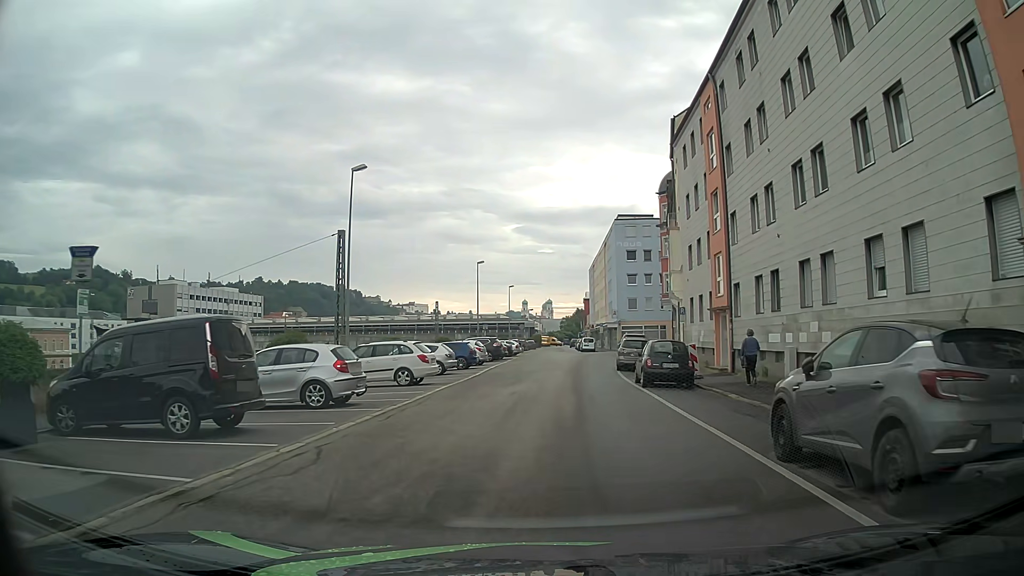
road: residential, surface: asphalt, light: Day
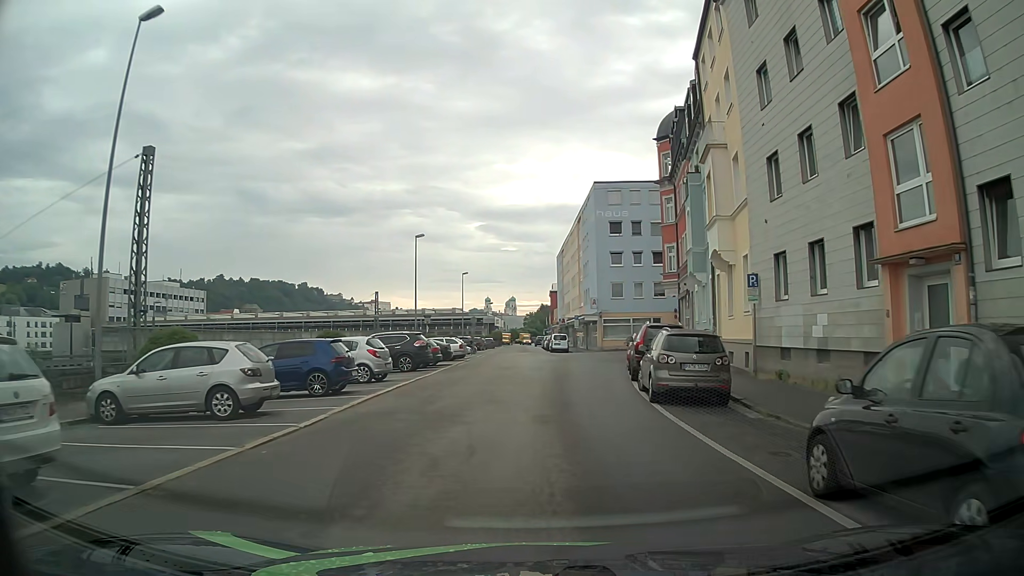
(+0.8, +18.0) m; +4°
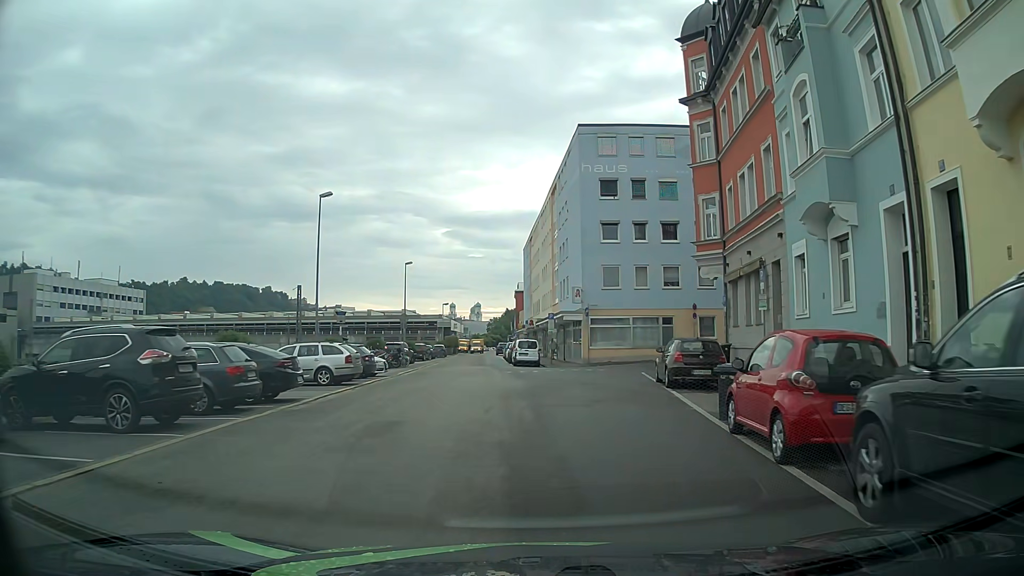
(+0.4, +18.8) m; +3°
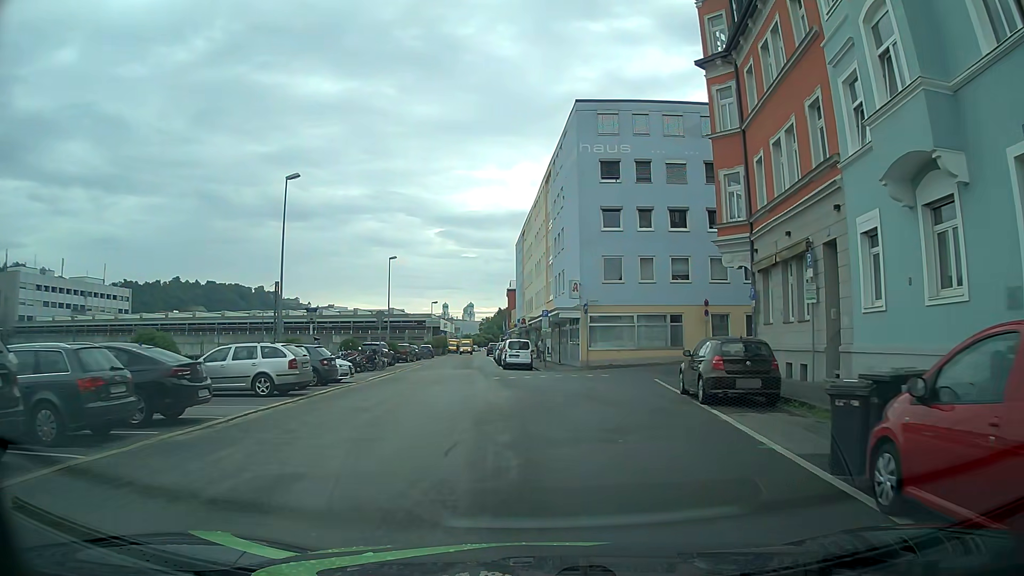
(0.0, +4.7) m; +1°
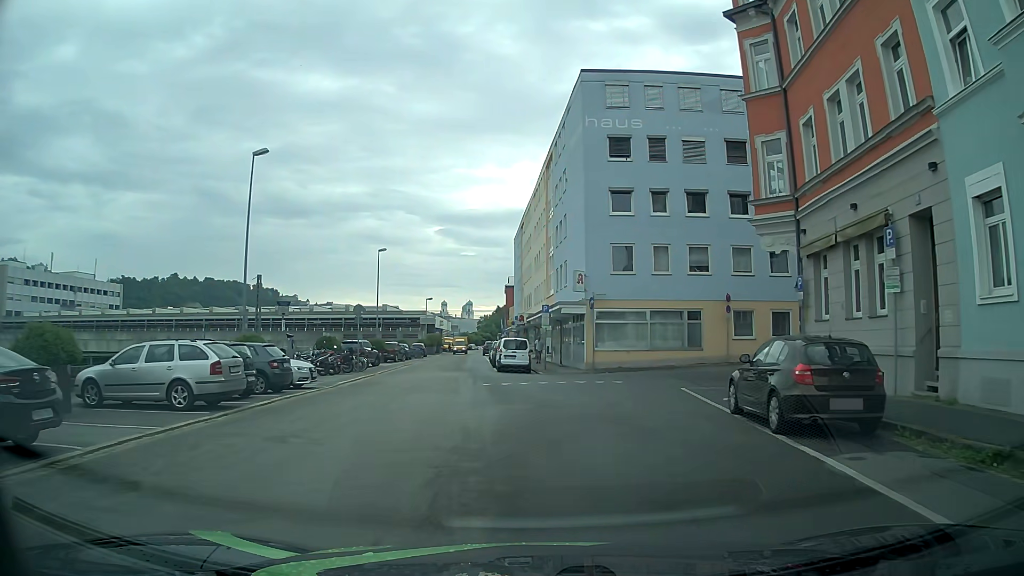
(0.0, +4.5) m; -1°
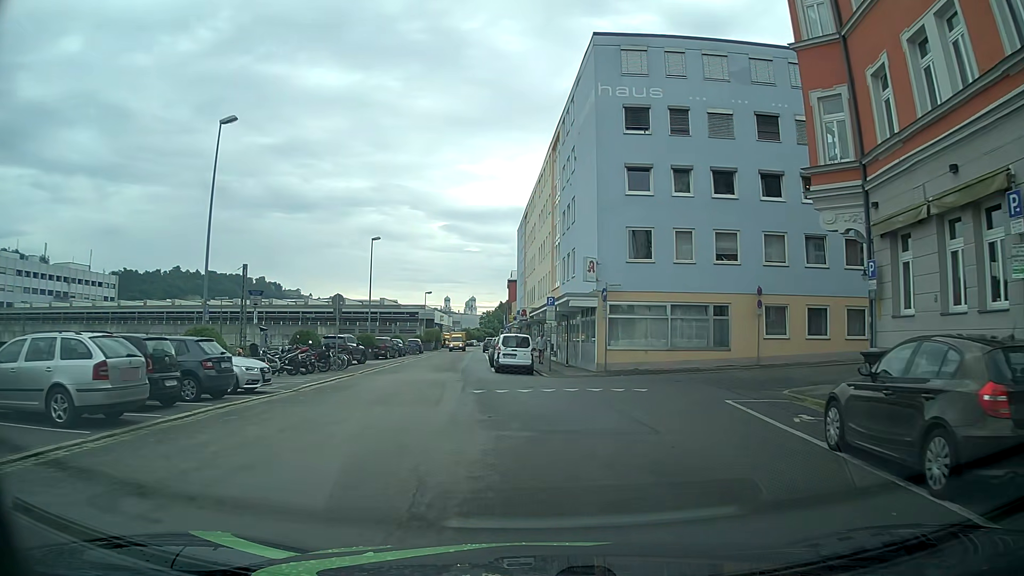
(0.0, +4.2) m; -1°
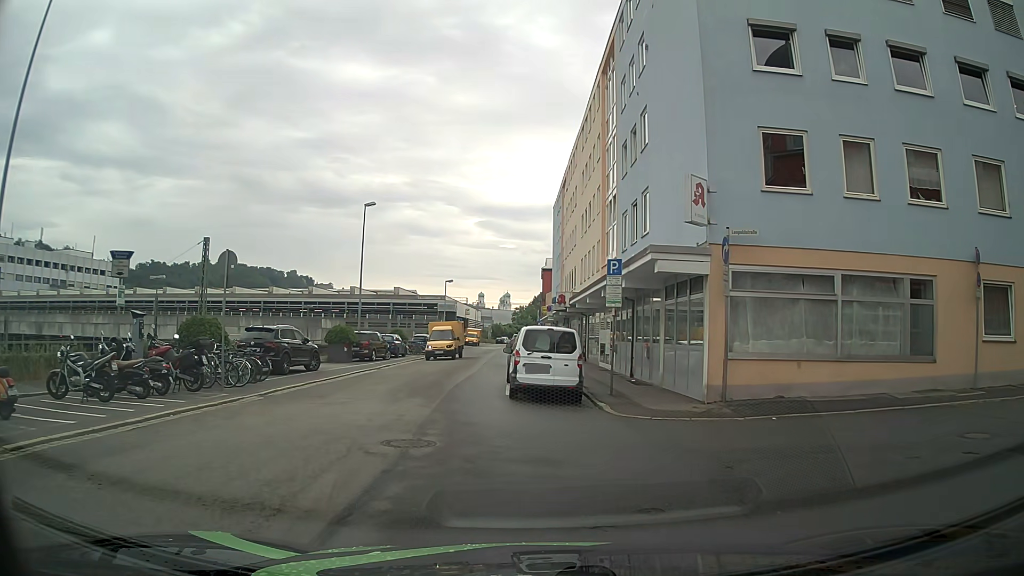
(0.0, +13.4) m; -1°
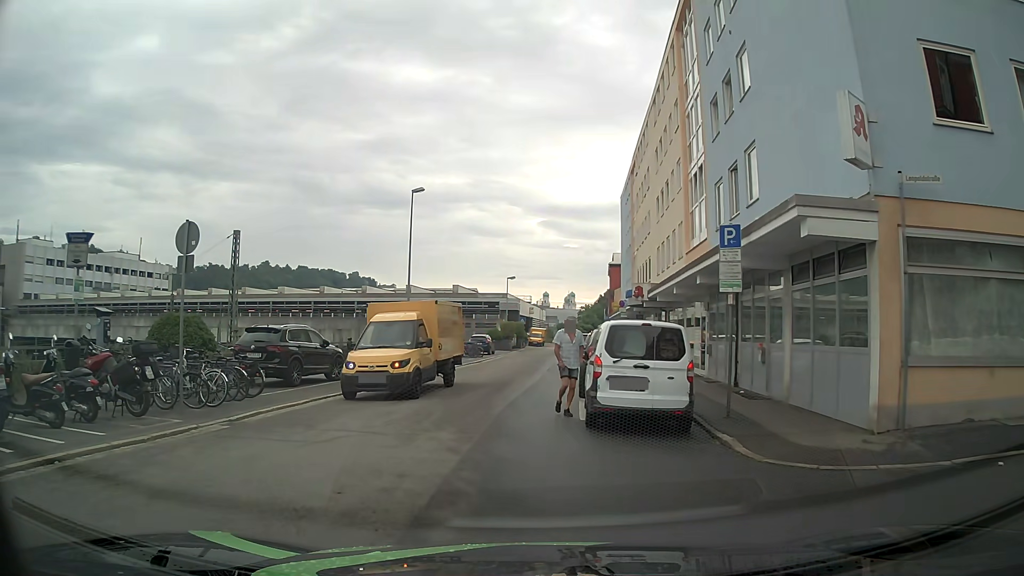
(-0.2, +5.1) m; -7°
